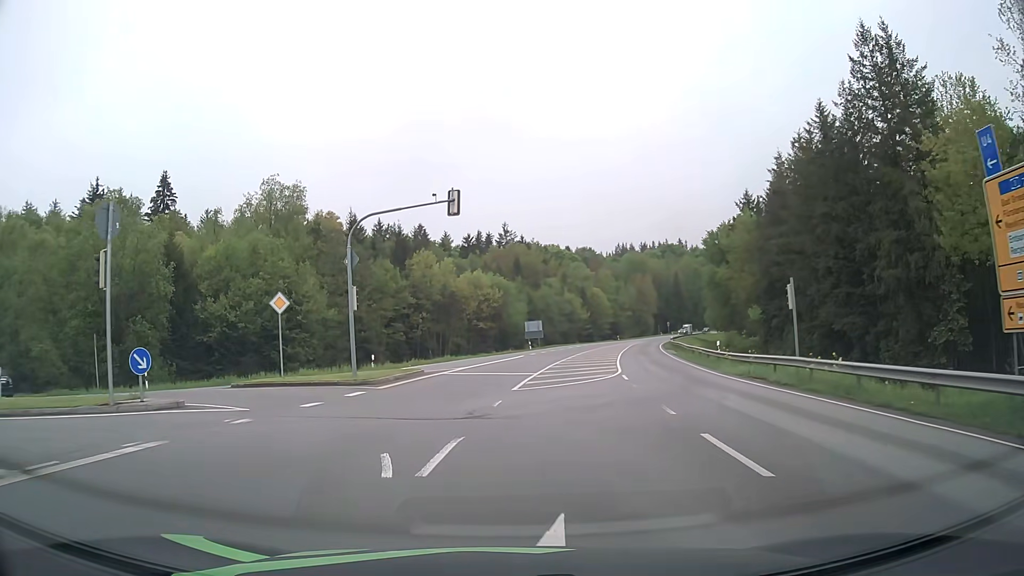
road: secondary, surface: asphalt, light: Day
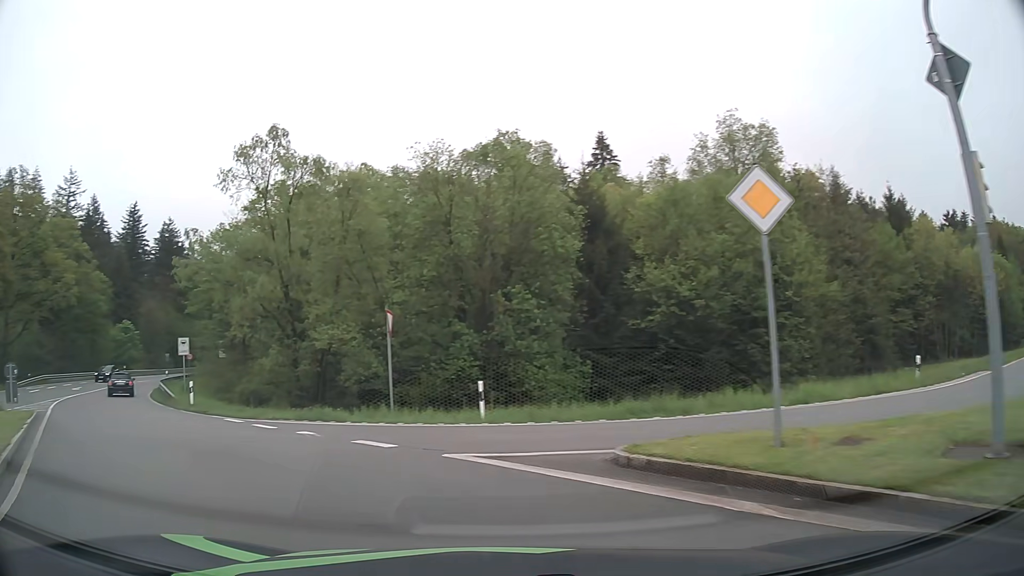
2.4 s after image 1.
(-4.7, +16.5) m; -42°
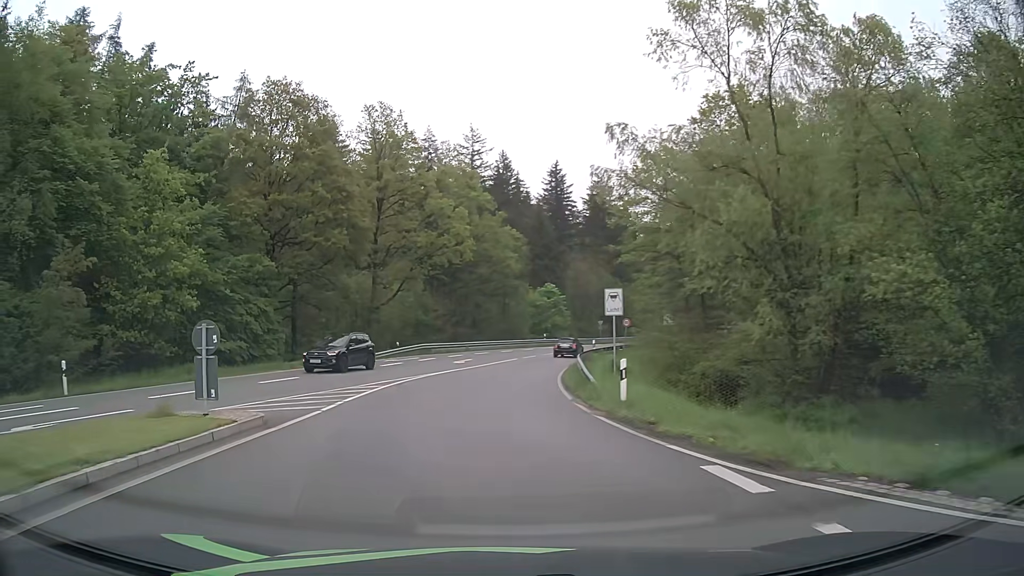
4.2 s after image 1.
(-4.6, +12.2) m; -36°
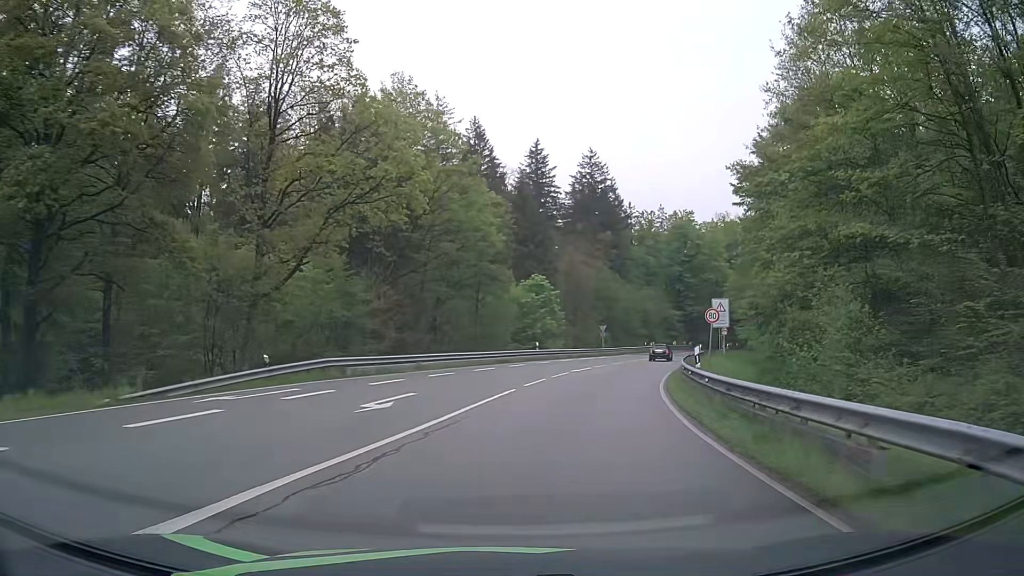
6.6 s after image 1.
(-0.8, +24.3) m; +3°
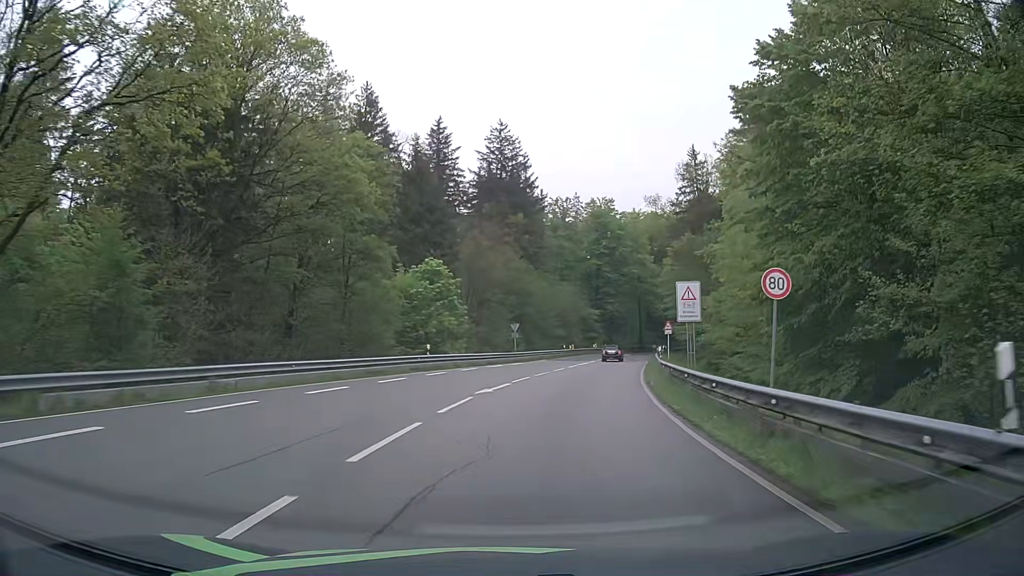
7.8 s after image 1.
(+0.9, +14.8) m; +8°
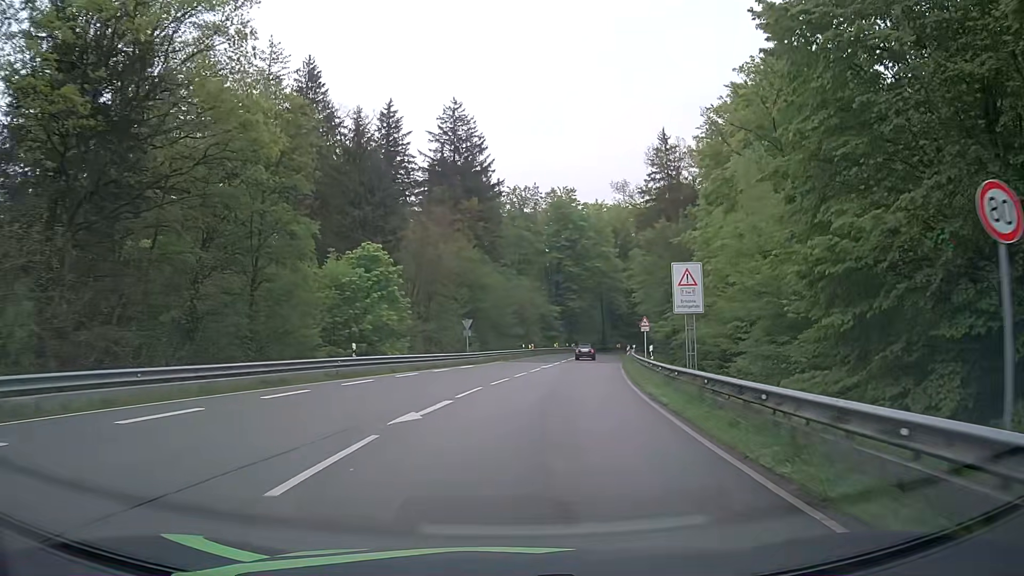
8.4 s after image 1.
(+0.2, +8.0) m; +3°
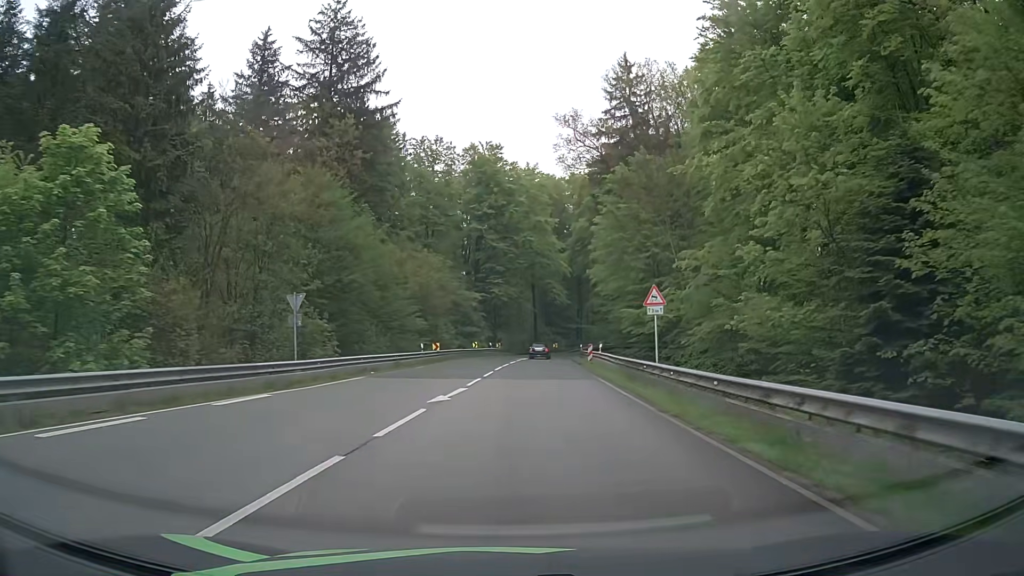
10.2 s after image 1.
(+1.9, +25.7) m; +7°
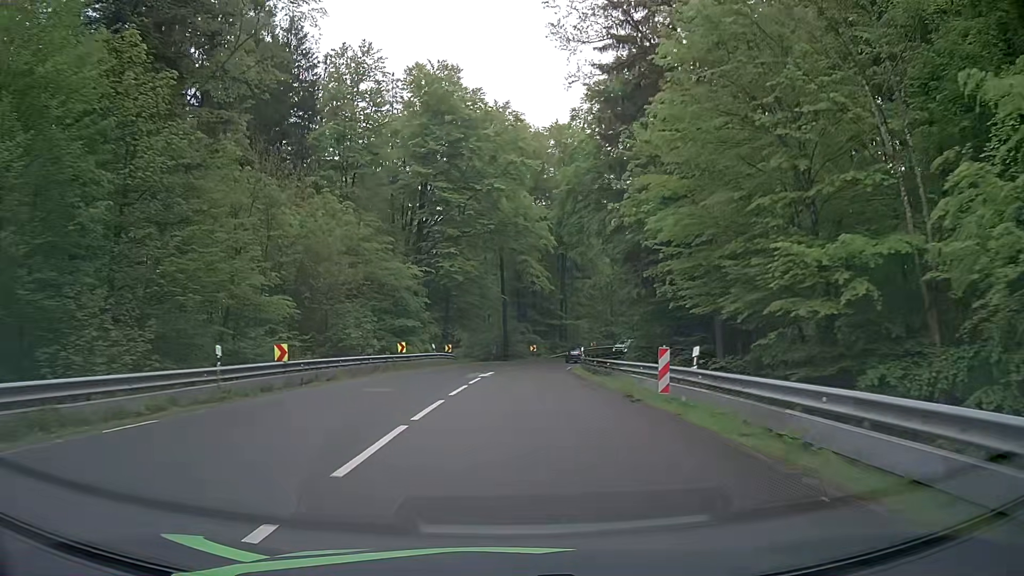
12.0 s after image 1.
(+0.7, +26.8) m; +3°
(0, +10) (0, +20) (+1, +30) (+1, +40) (+3, +50) (+6, +59) (+10, +68) (+15, +77) (+21, +85) (+28, +93) m
